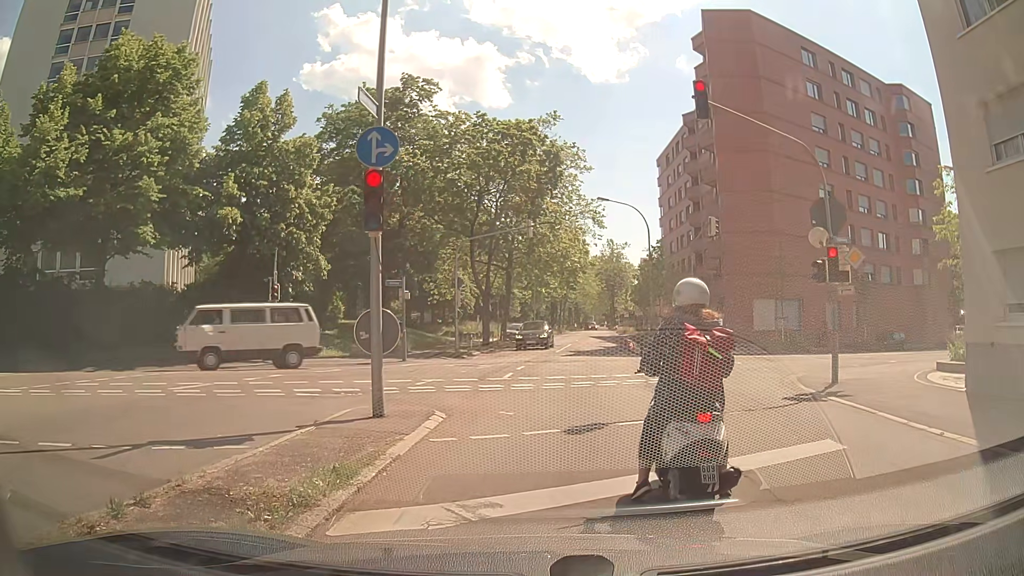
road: secondary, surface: asphalt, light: Day
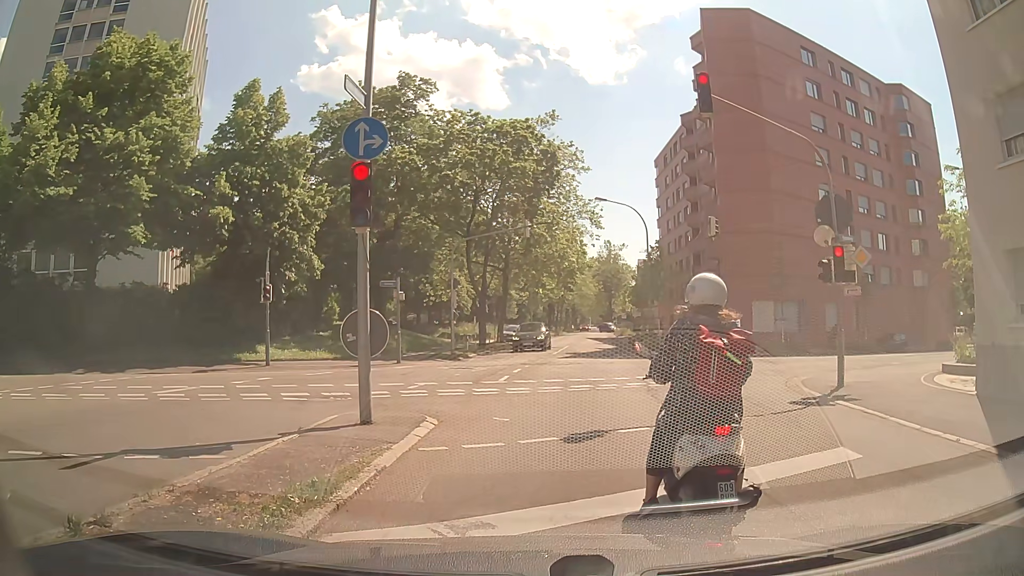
(0.0, +0.5) m; 0°
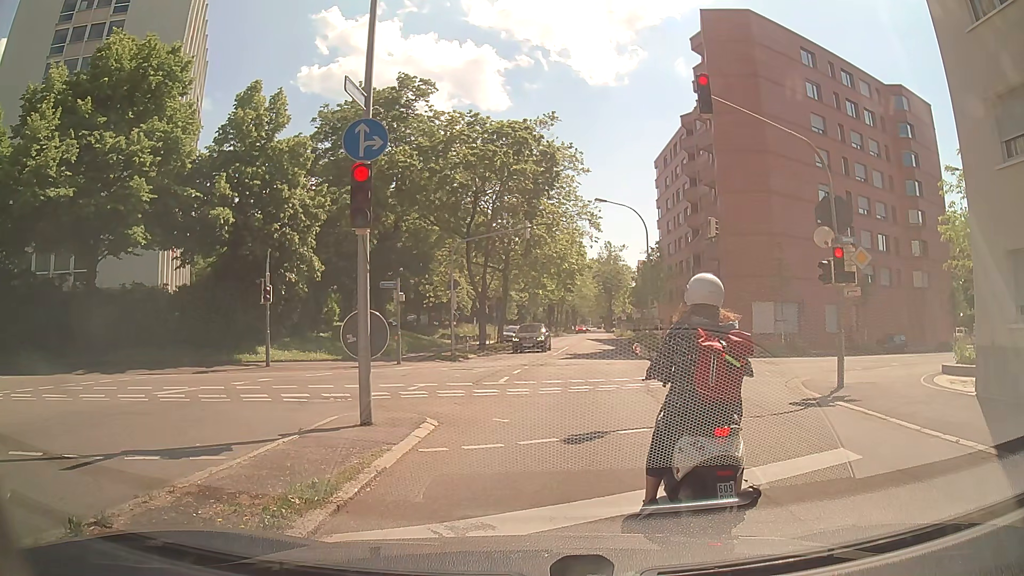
(0.0, +0.1) m; 0°
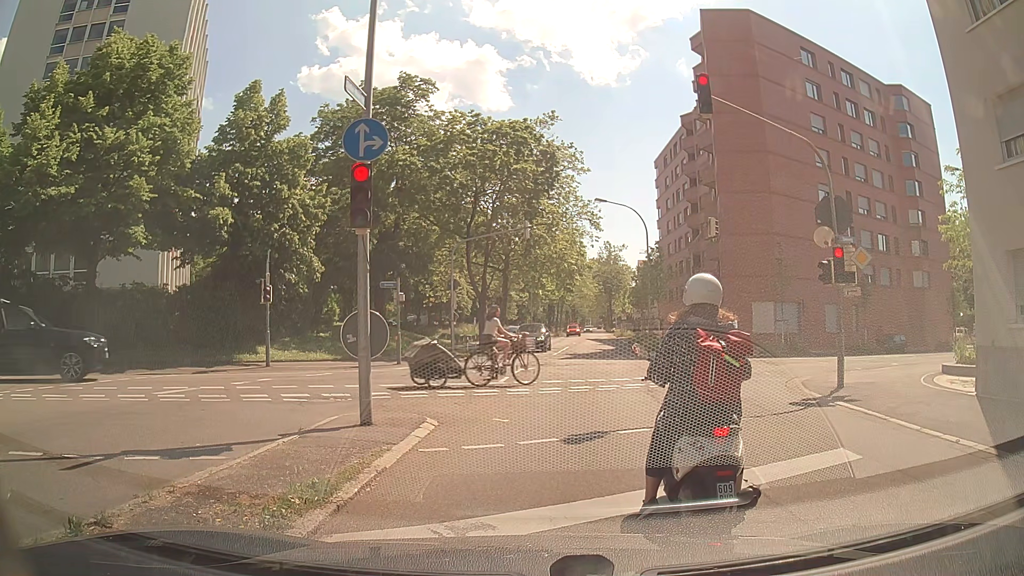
(0.0, 0.0) m; 0°
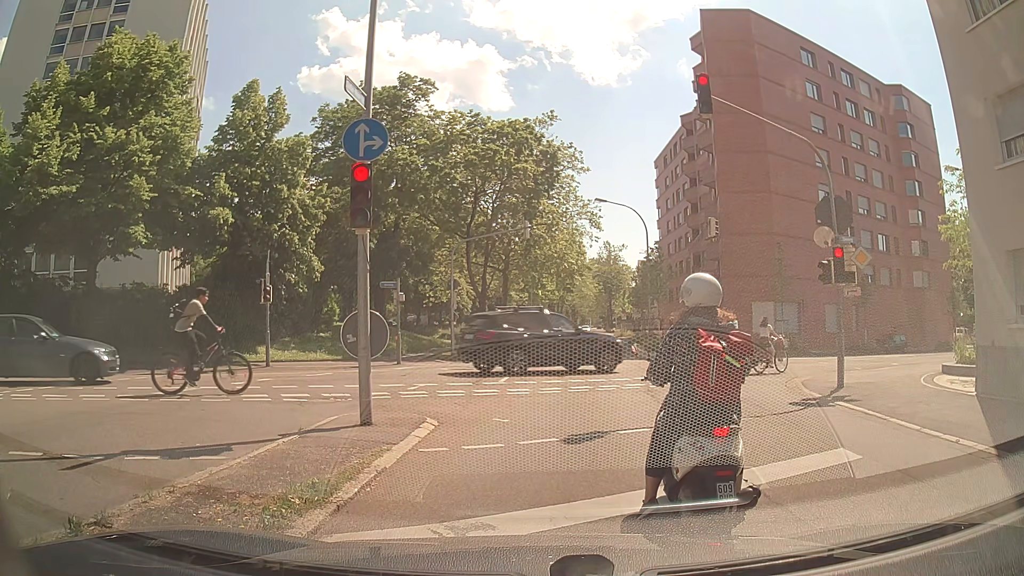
(0.0, 0.0) m; 0°
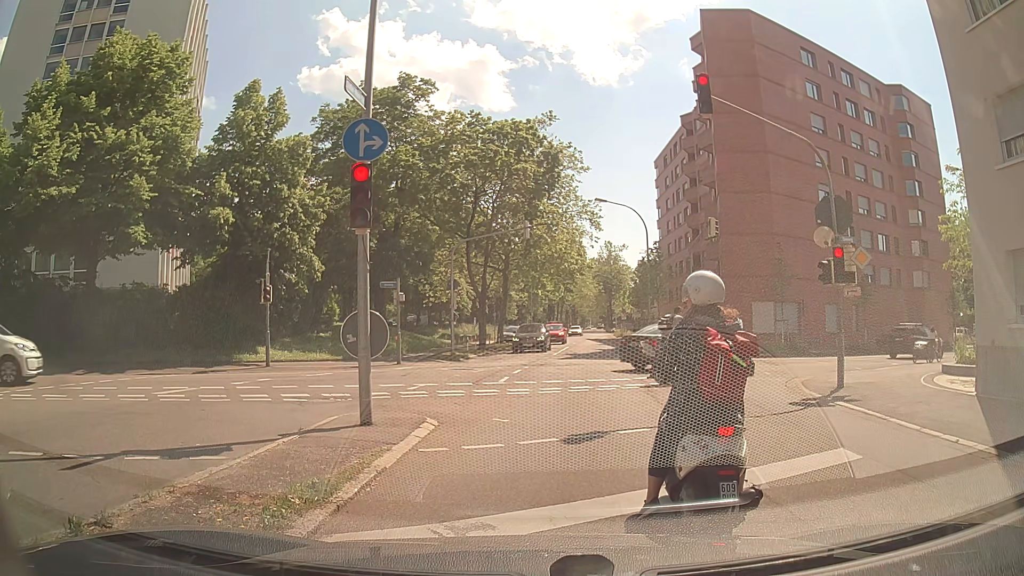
(0.0, 0.0) m; 0°
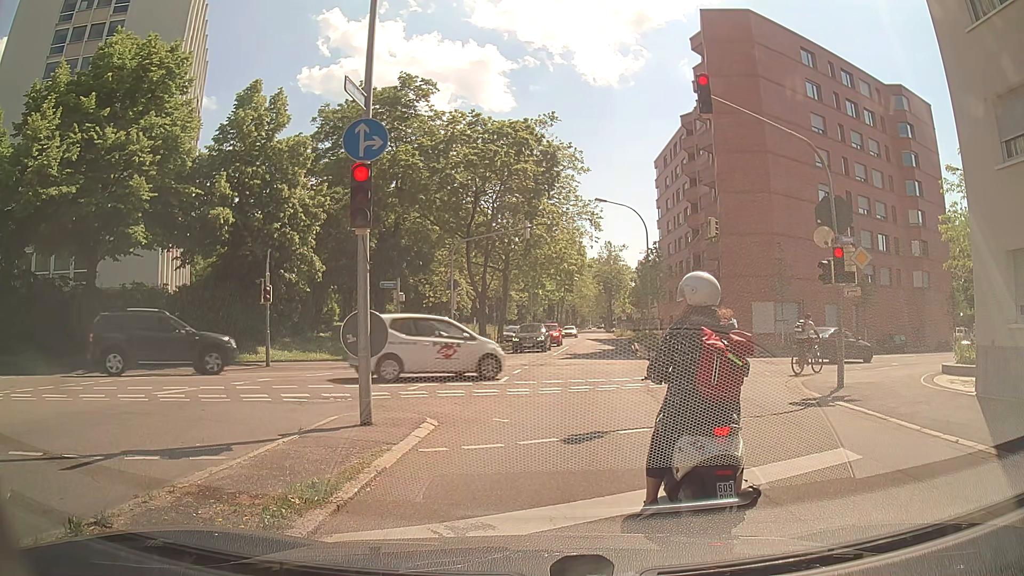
(0.0, 0.0) m; 0°
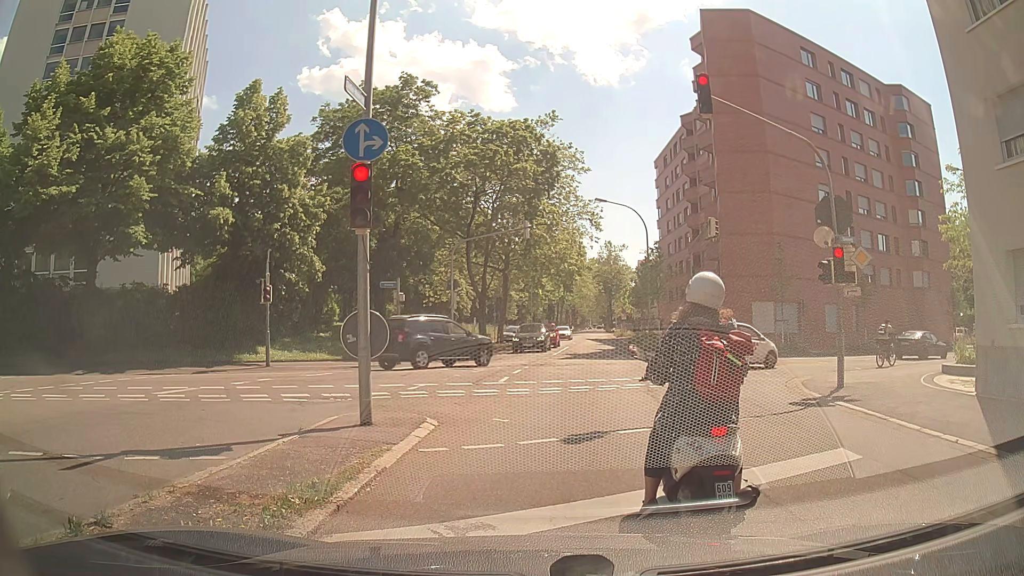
(0.0, 0.0) m; 0°
